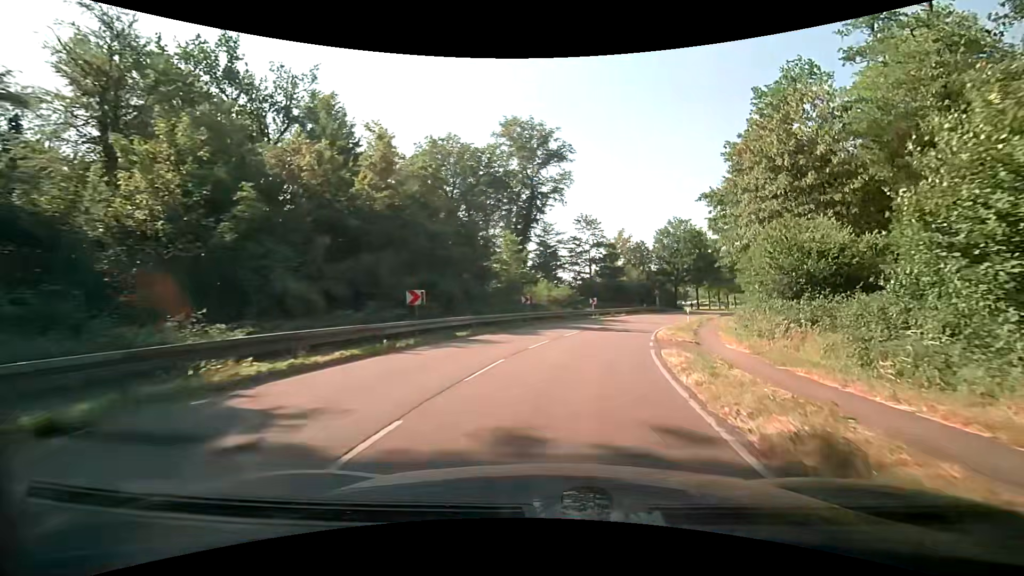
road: secondary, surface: asphalt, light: Day
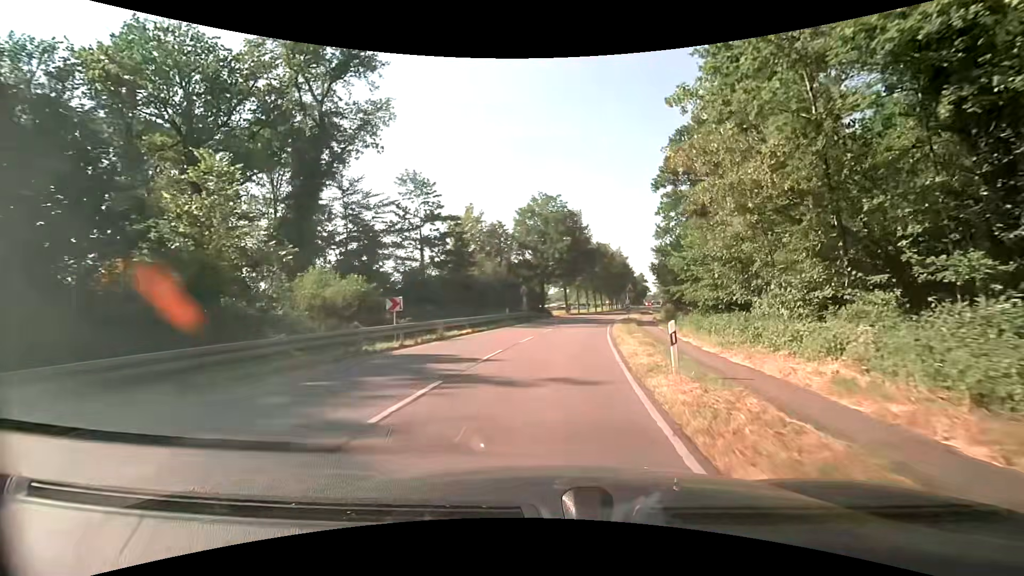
(+4.6, +26.4) m; +18°
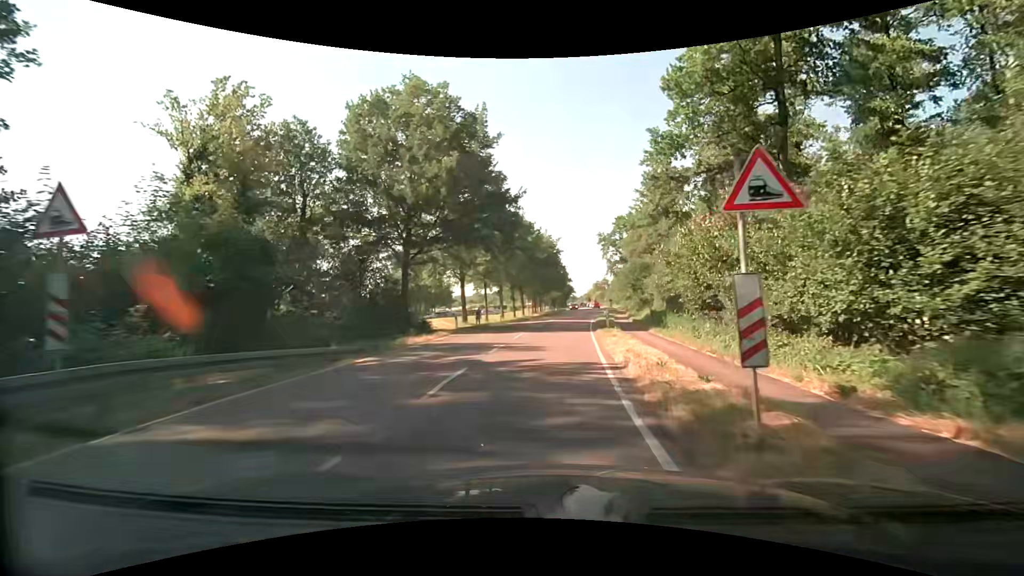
(+3.1, +34.8) m; +9°
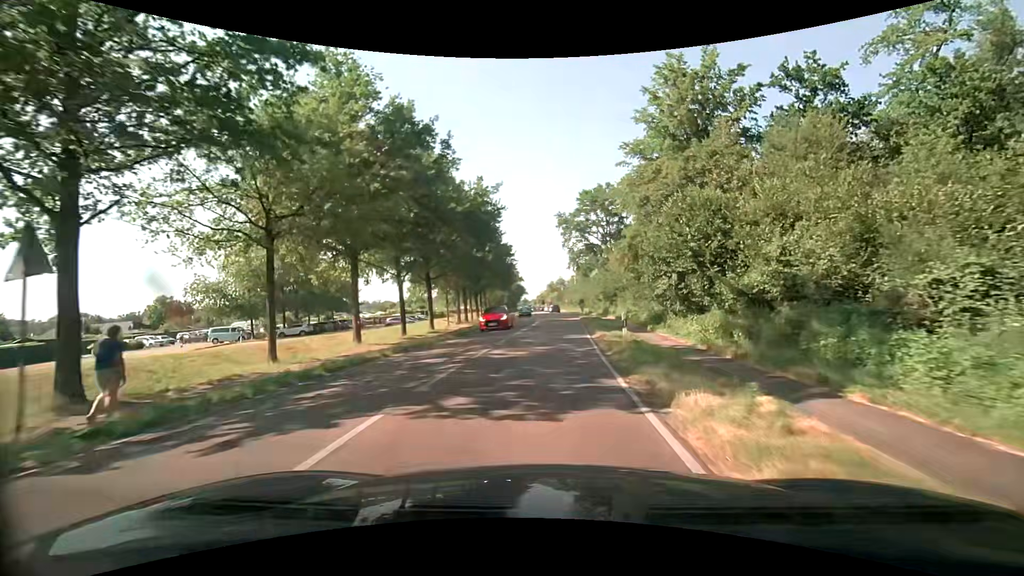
(+1.9, +34.9) m; +6°
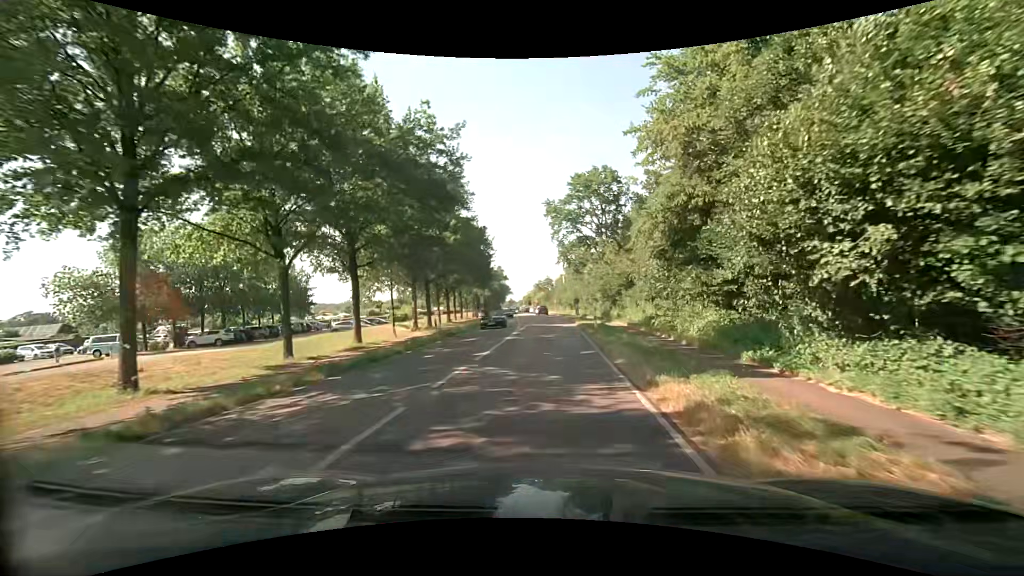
(+0.1, +13.4) m; +2°
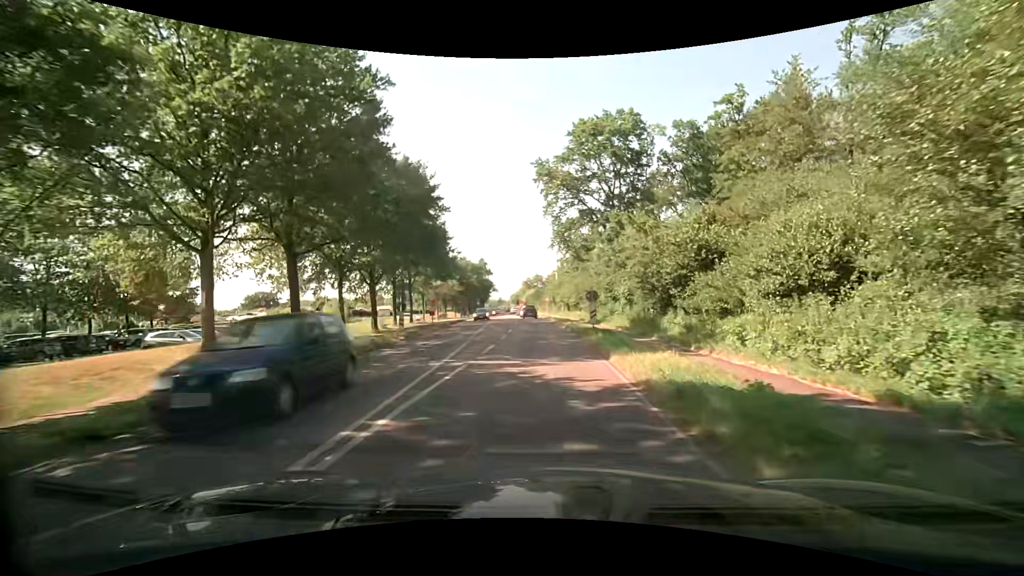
(+0.2, +24.7) m; 0°
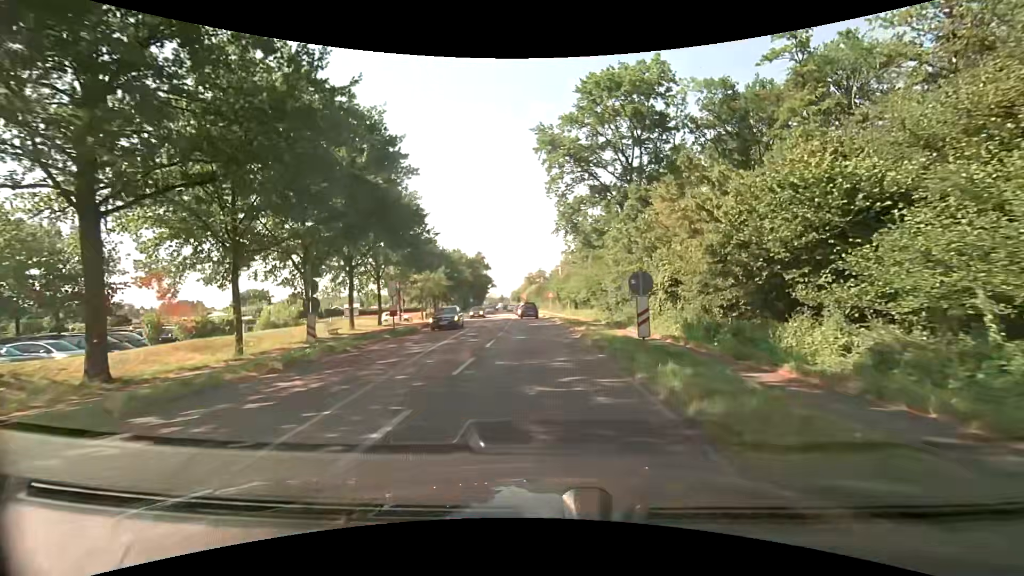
(+0.2, +11.3) m; 0°
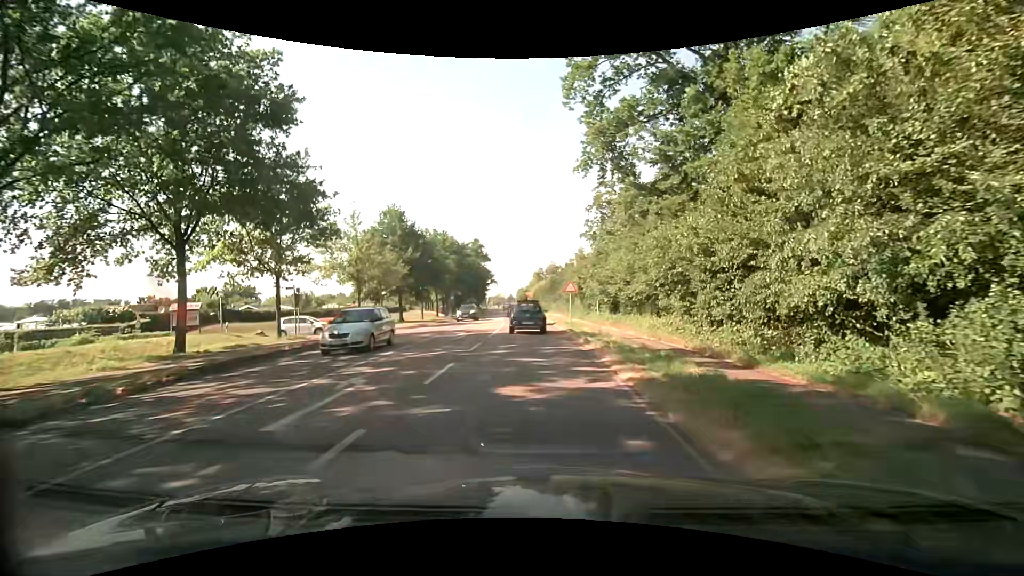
(-0.1, +24.9) m; -1°
(0, +10) (0, +20) (-1, +30) (-1, +40) (-2, +50) (-3, +60) (-4, +70) (-5, +80) (-6, +90) (-7, +100) m
